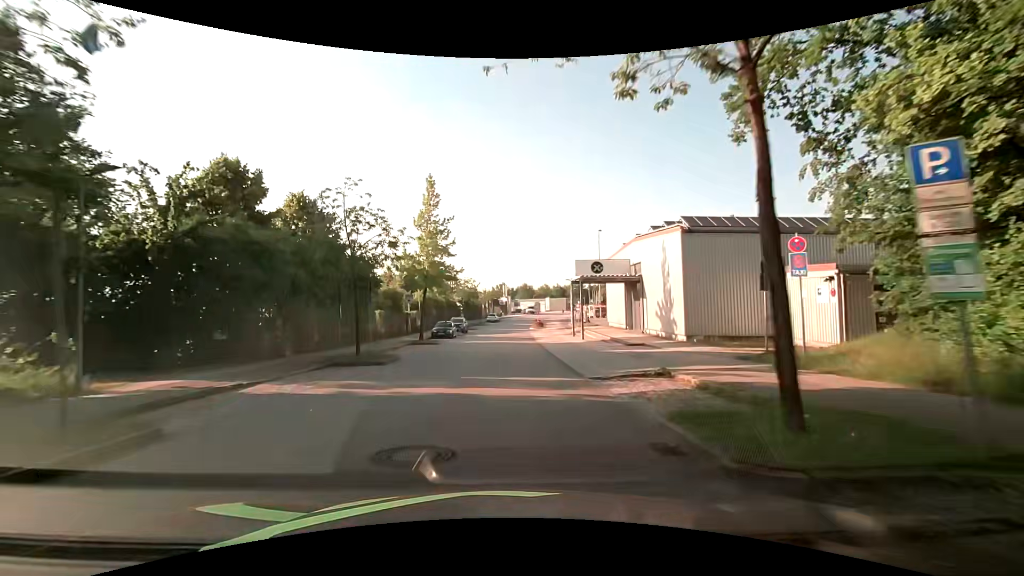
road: residential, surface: asphalt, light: Day
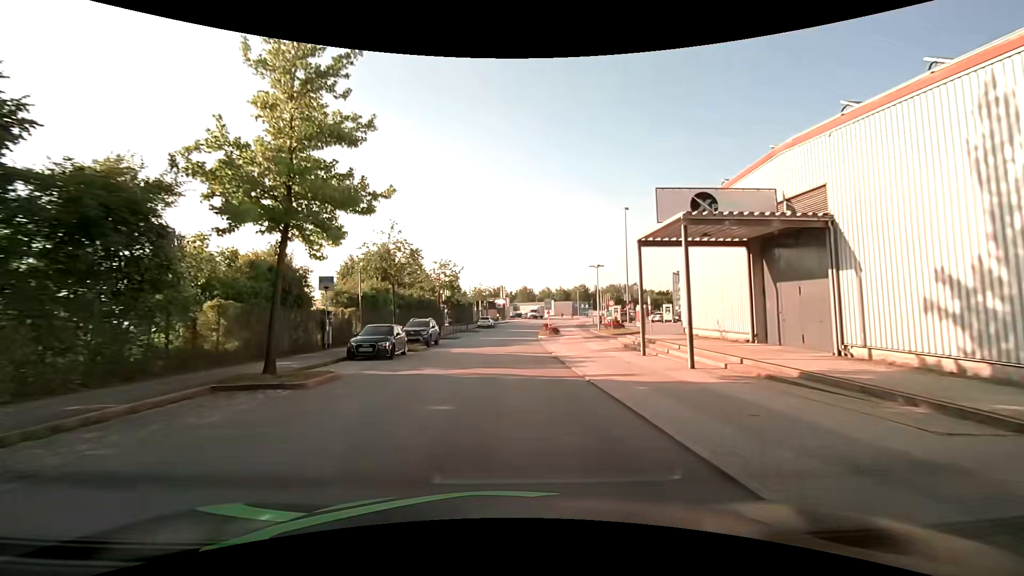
(0.0, +21.2) m; 0°
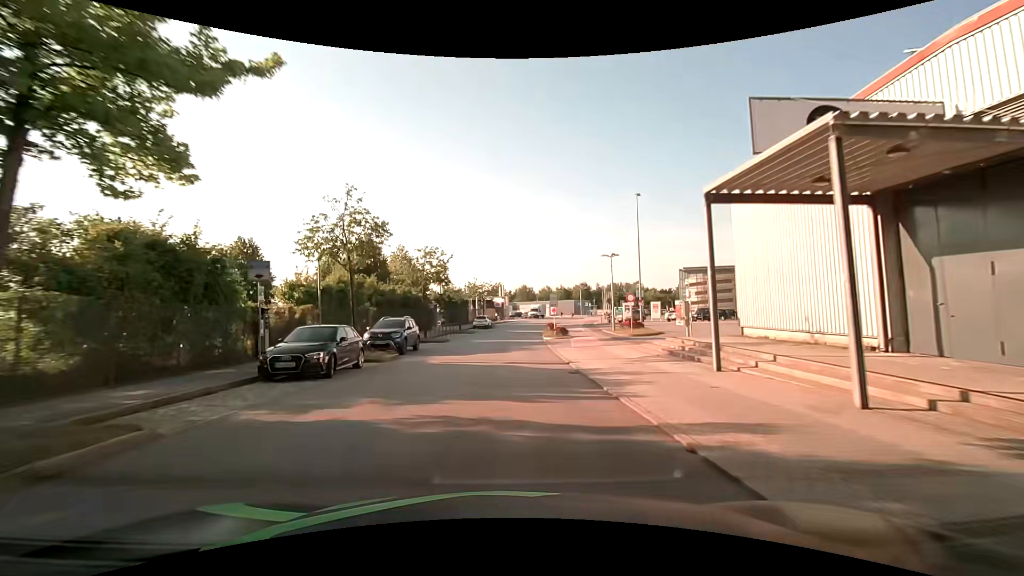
(0.0, +6.9) m; 0°
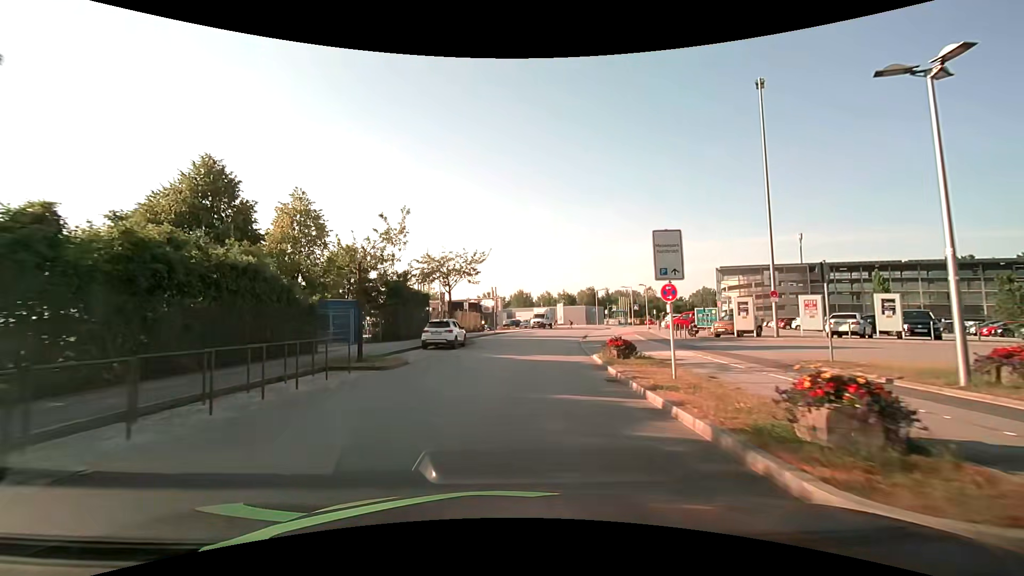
(0.0, +30.9) m; 0°
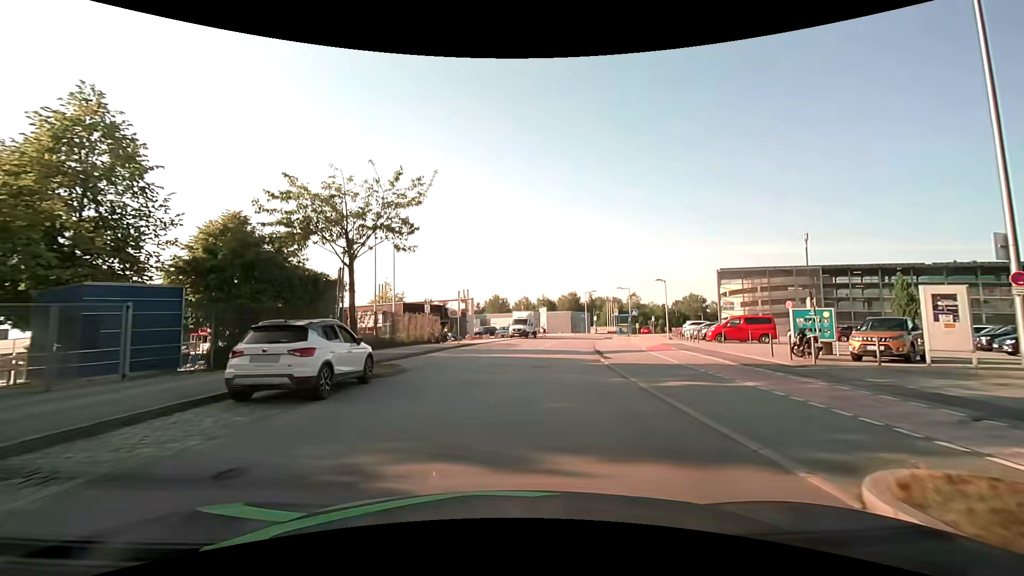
(+0.3, +15.6) m; +3°
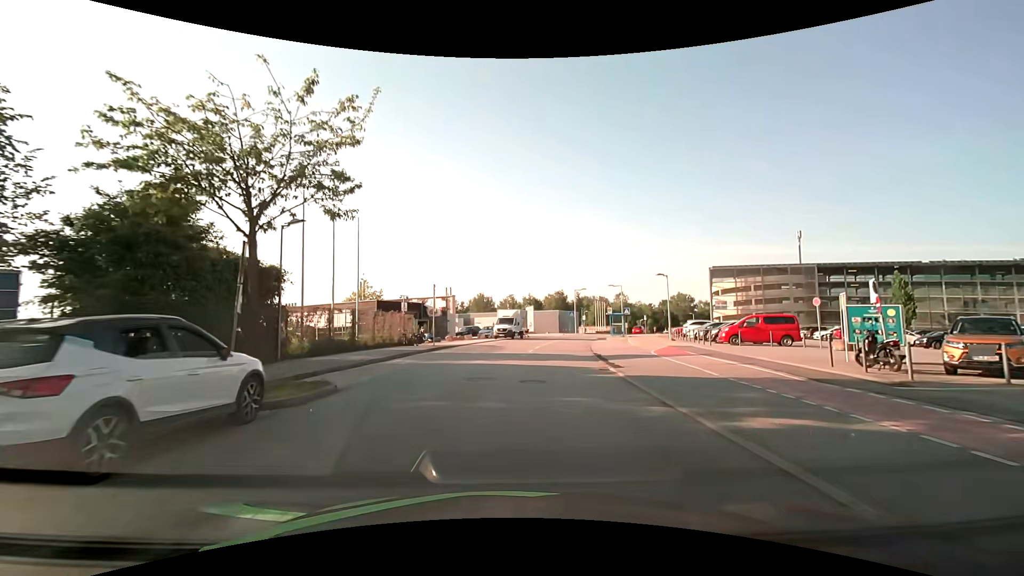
(+0.1, +4.7) m; +2°
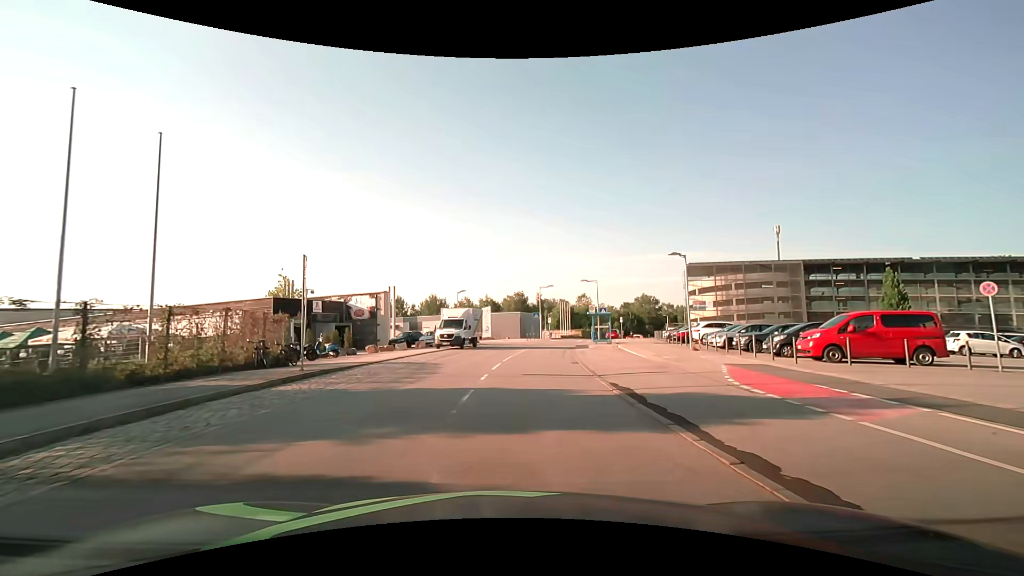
(+0.6, +13.2) m; +5°
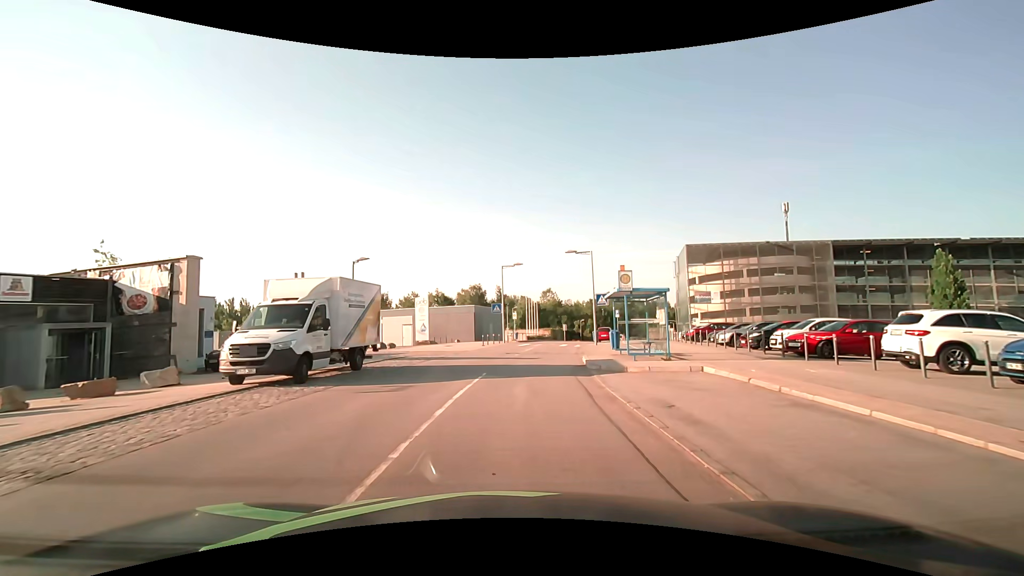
(+0.9, +21.8) m; +4°
(0, +10) (+1, +20) (+2, +30) (+4, +40) (+6, +49) (+9, +59) (+12, +69) (+15, +78) (+20, +87) (+25, +95) m
